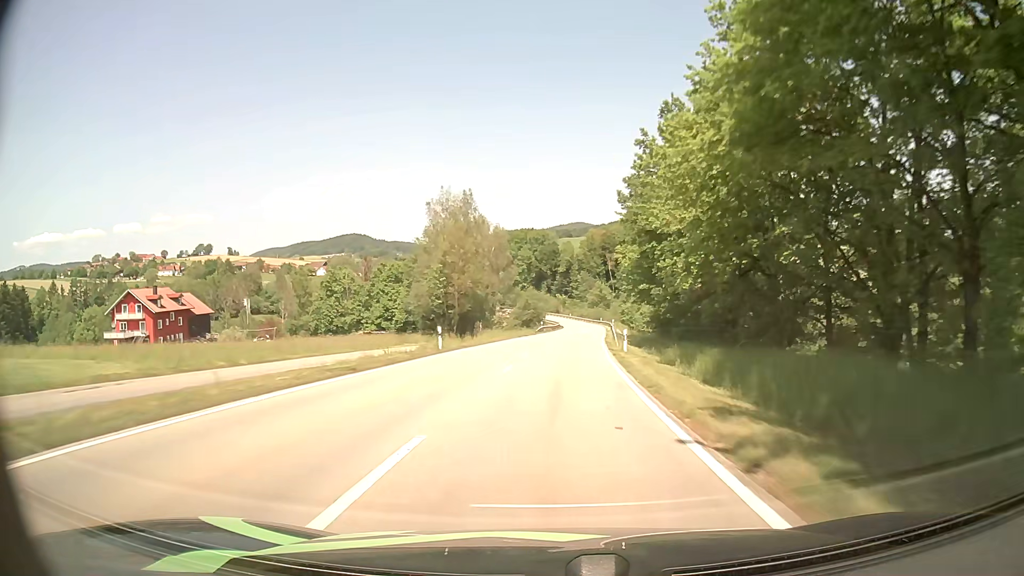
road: secondary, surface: asphalt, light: Day
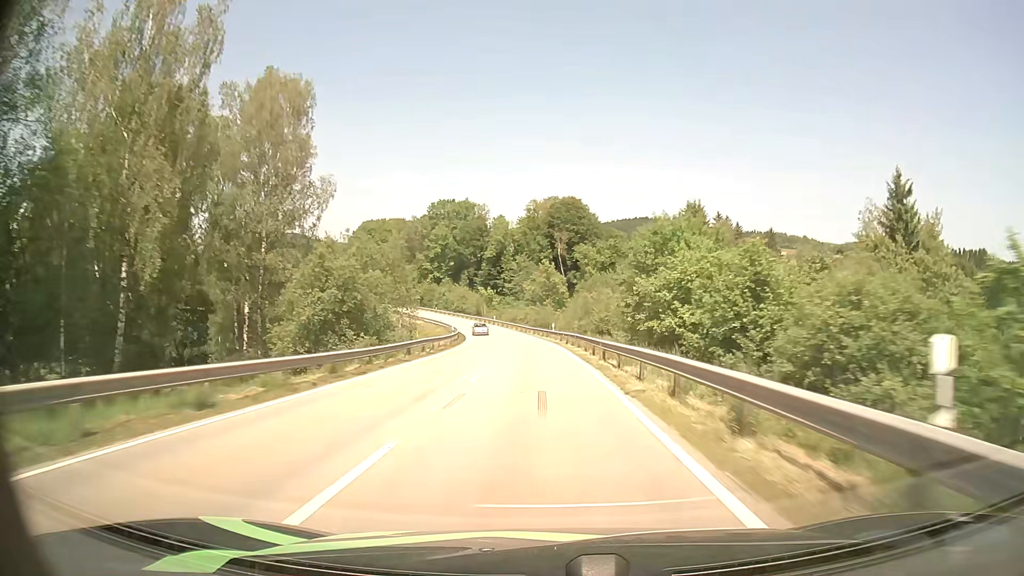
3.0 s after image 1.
(+5.7, +76.9) m; +6°
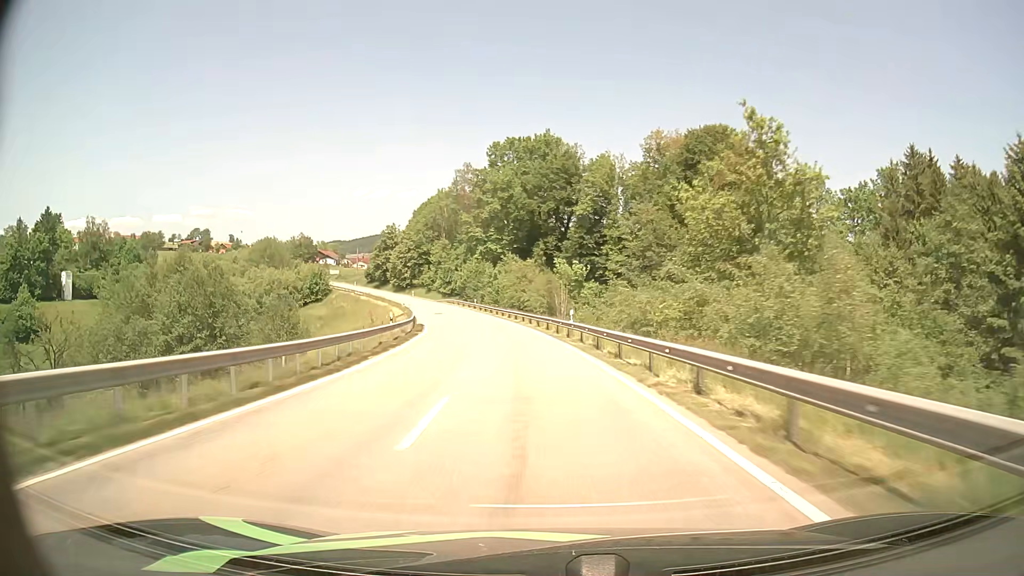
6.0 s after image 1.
(-4.1, +76.1) m; -8°
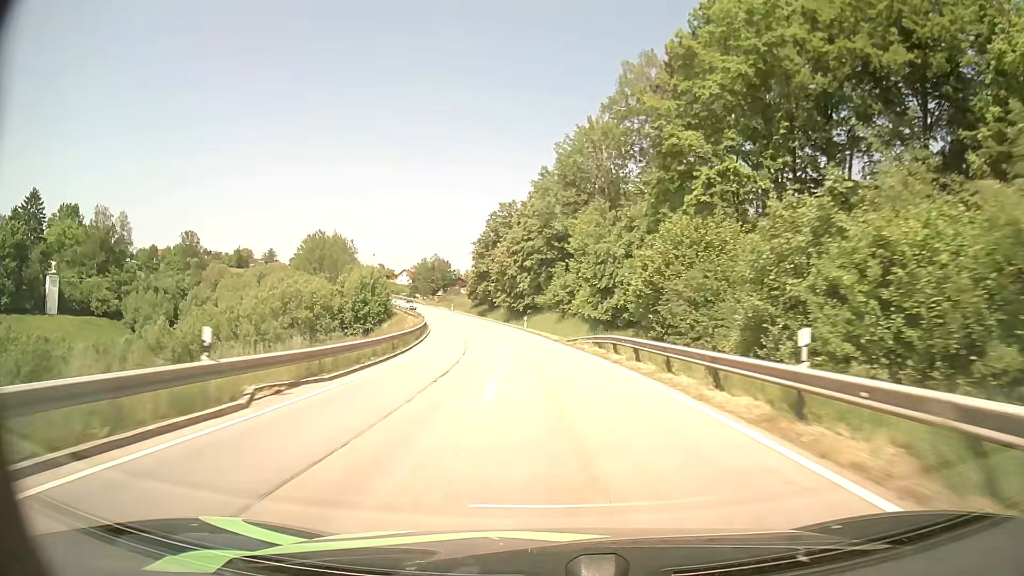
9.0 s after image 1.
(-10.0, +73.1) m; -14°
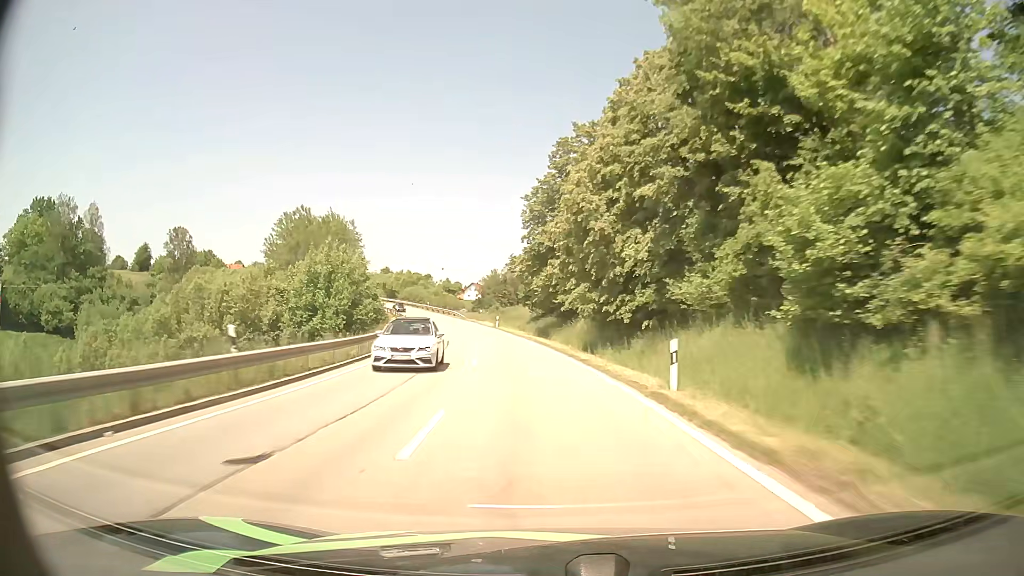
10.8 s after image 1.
(-2.8, +43.3) m; -7°
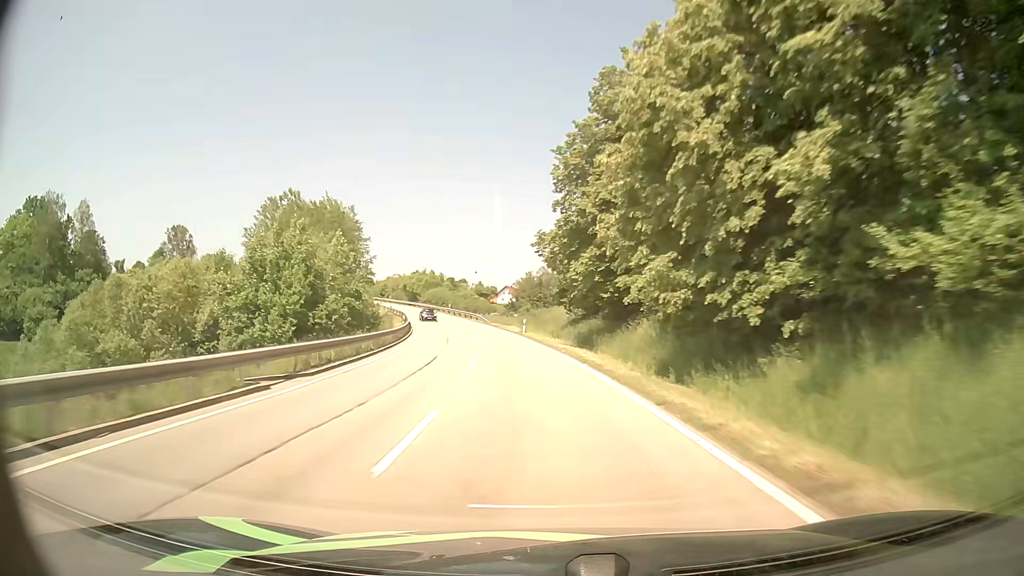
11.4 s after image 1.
(-0.4, +14.3) m; -3°
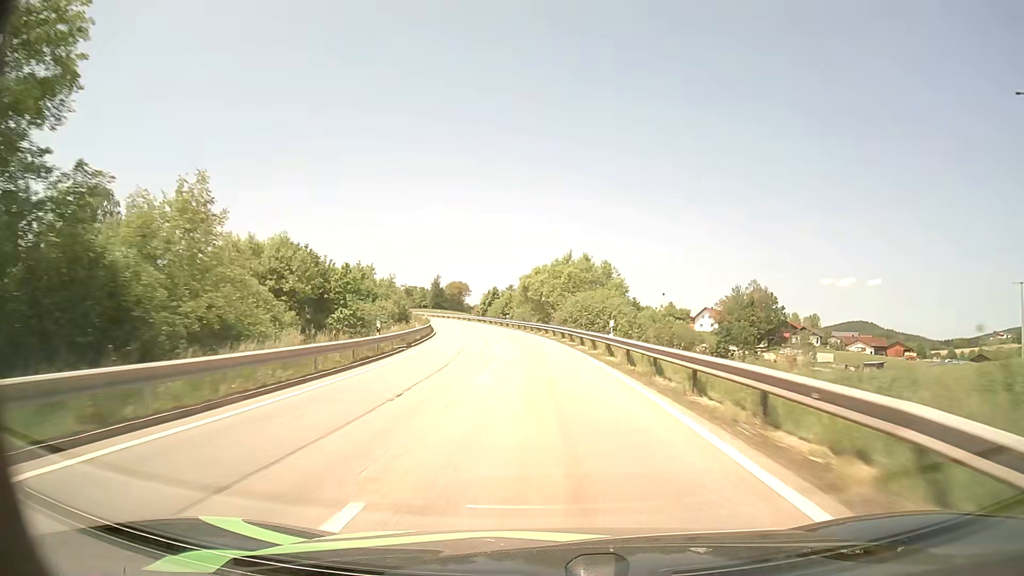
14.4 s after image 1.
(-9.6, +71.3) m; -16°
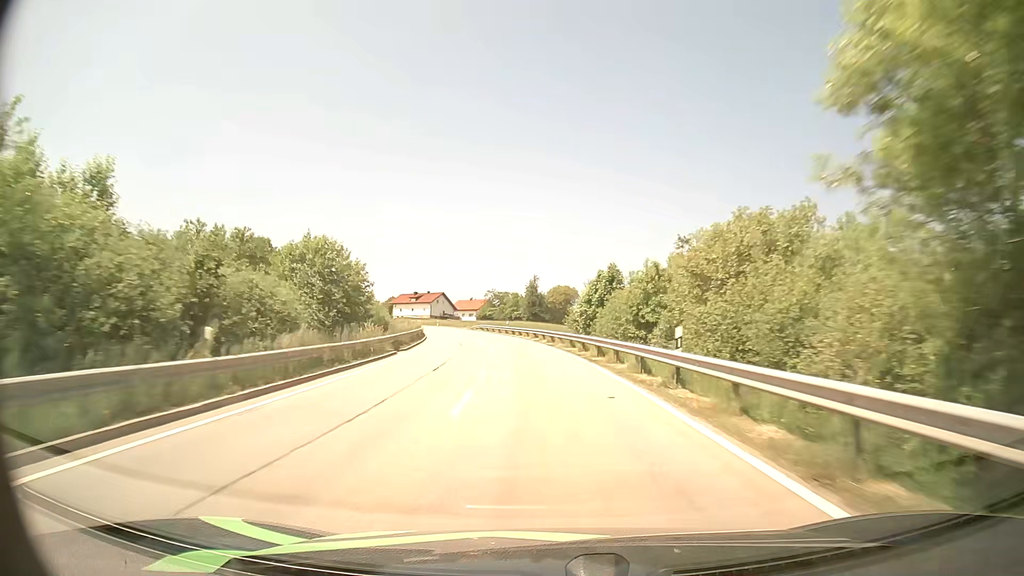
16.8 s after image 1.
(-4.8, +58.3) m; -10°
(0, +10) (-1, +20) (-2, +30) (-3, +40) (-4, +50) (-6, +60) (-8, +69) (-11, +79) (-13, +89) (-16, +98) m
